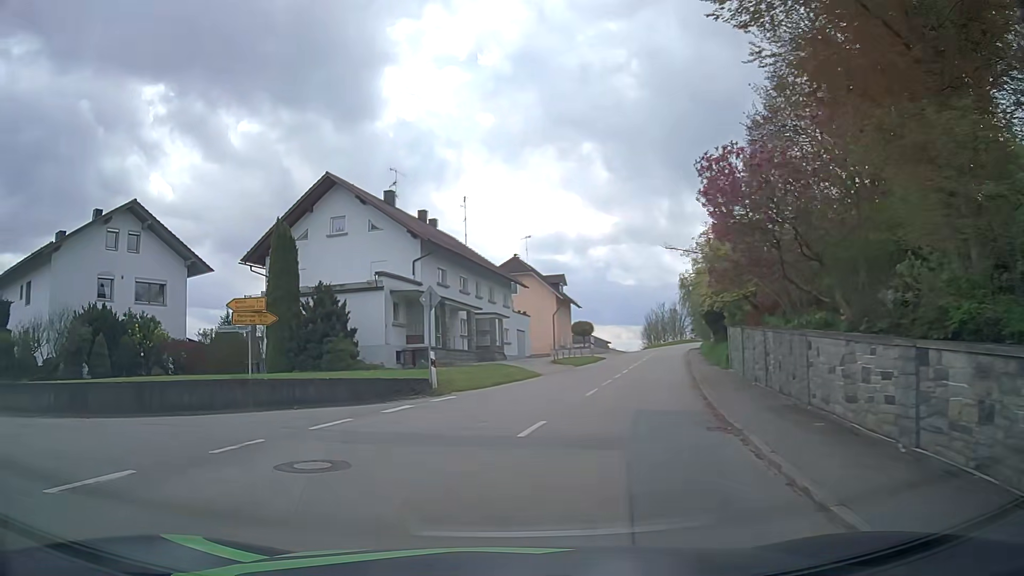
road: secondary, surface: asphalt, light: Day
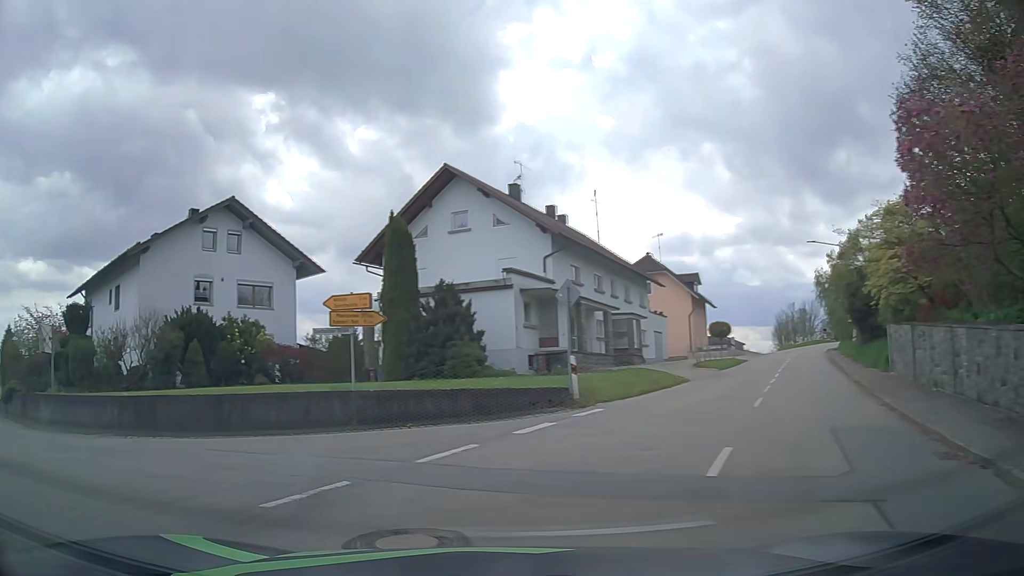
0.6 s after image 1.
(-0.2, +3.0) m; -12°
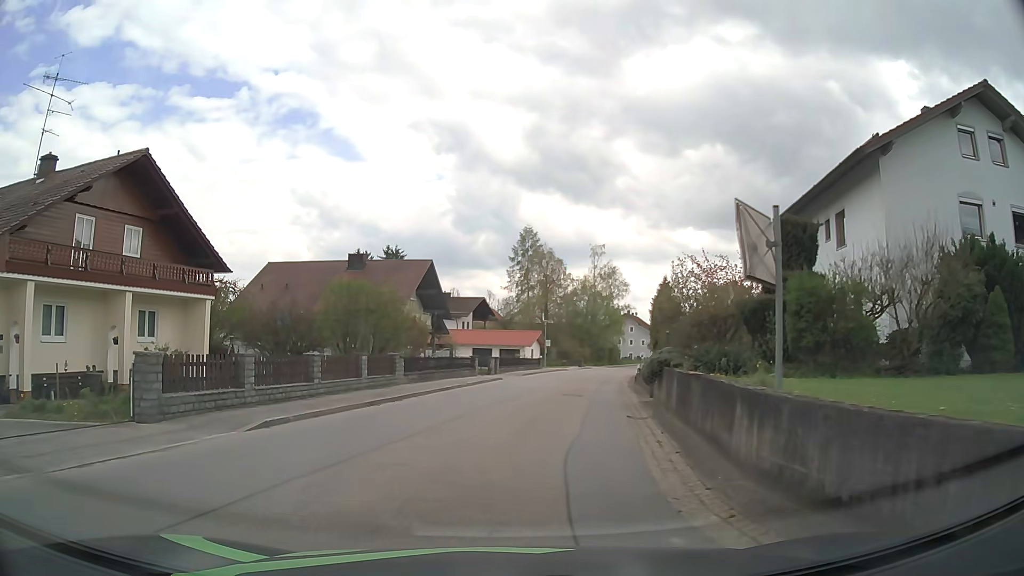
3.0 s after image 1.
(-7.5, +11.0) m; -58°
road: tertiary
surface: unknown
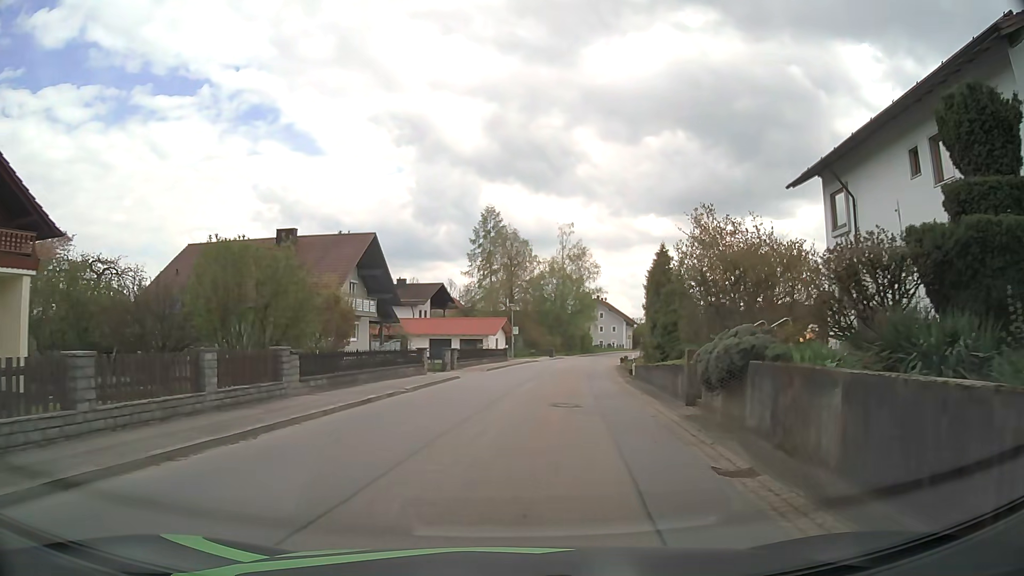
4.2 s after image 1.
(+0.1, +9.2) m; +3°
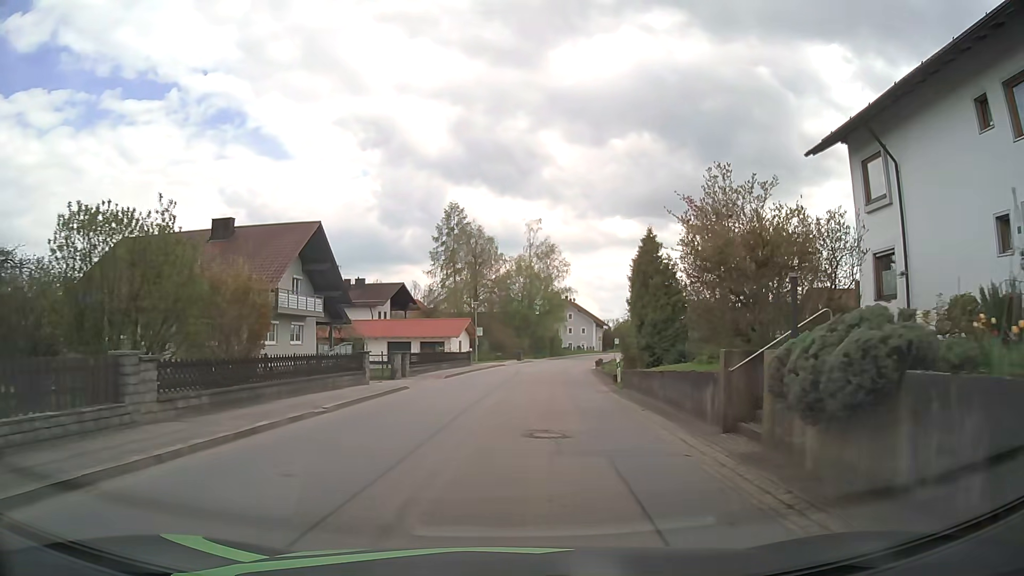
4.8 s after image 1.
(+0.2, +5.3) m; +3°
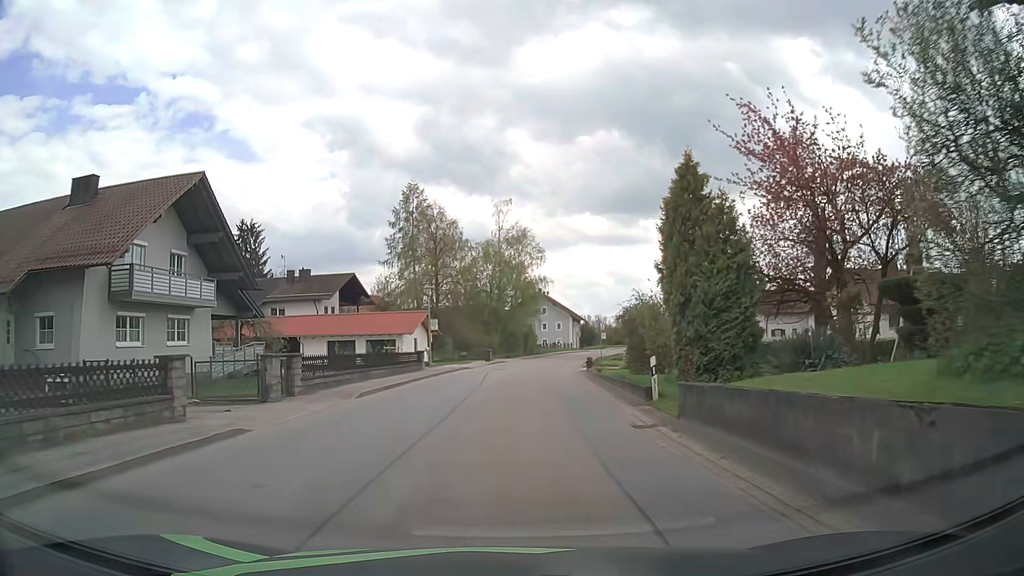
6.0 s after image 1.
(+0.3, +12.0) m; +2°
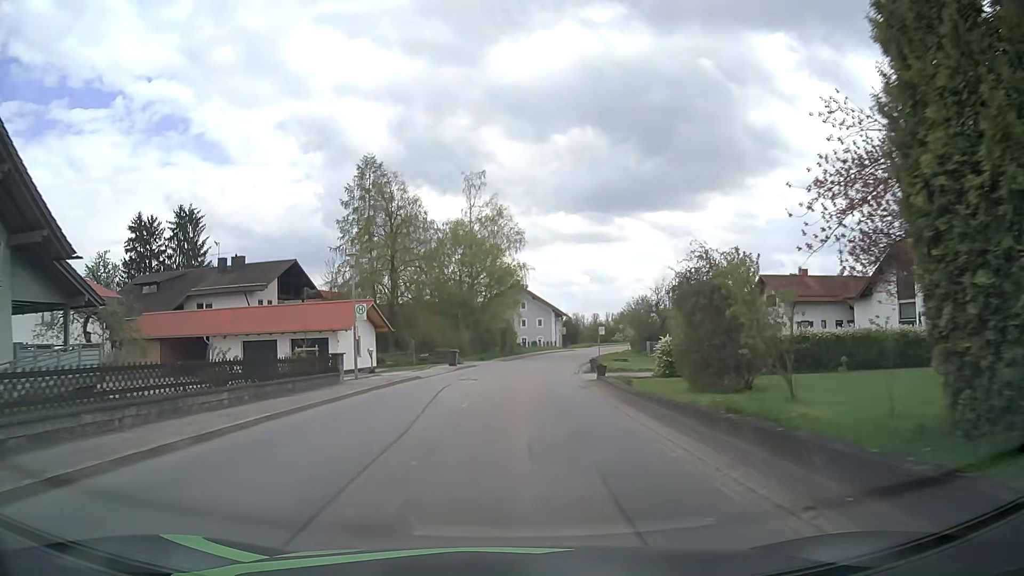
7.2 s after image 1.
(+0.3, +13.5) m; +2°
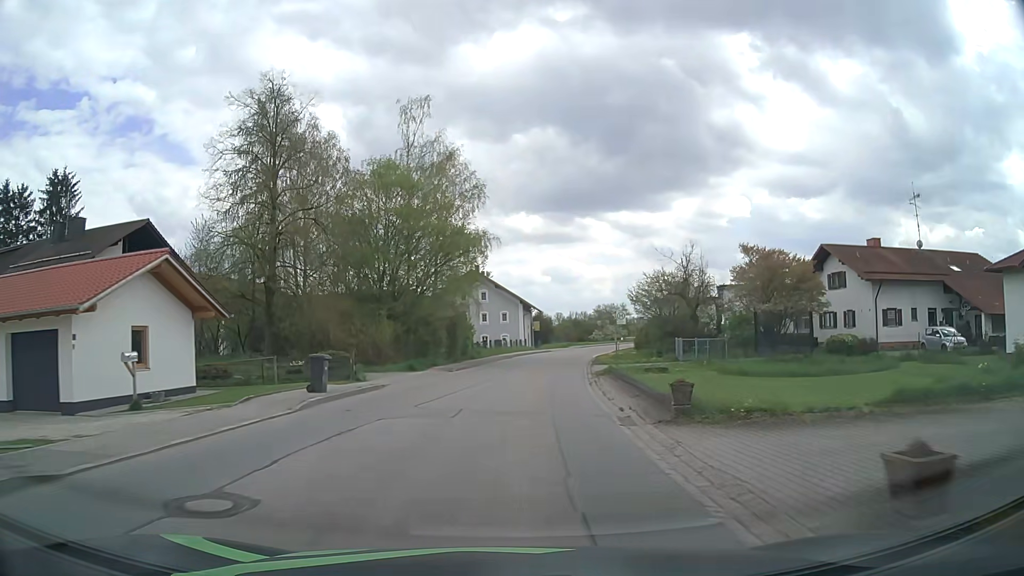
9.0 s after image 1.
(+0.6, +22.2) m; +3°
(0, +10) (+1, +20) (+2, +30) (+3, +40) (+4, +50) (+6, +60) (+8, +69) (+11, +79) (+14, +89) (+17, +98) m
